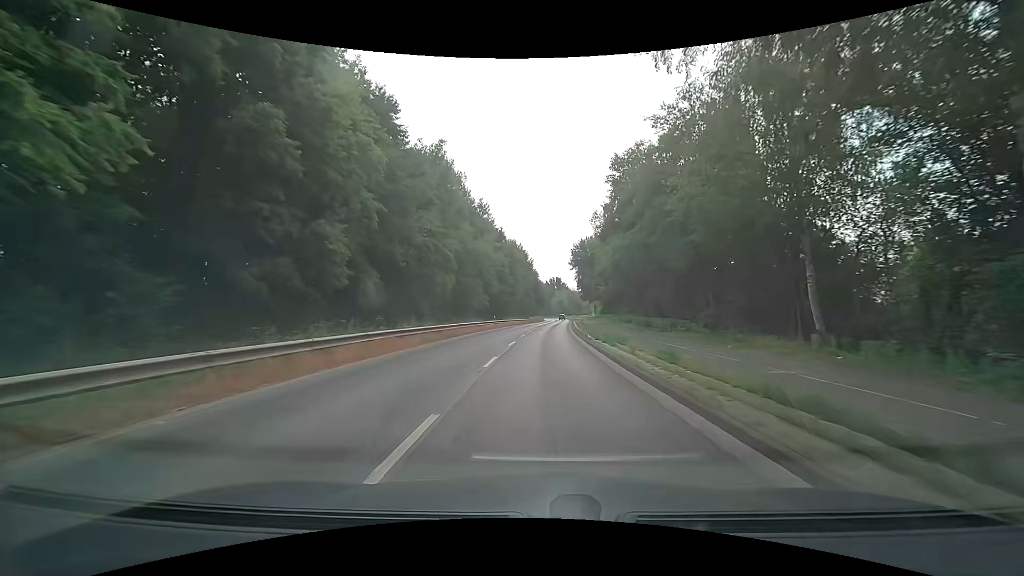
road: secondary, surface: asphalt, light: Day
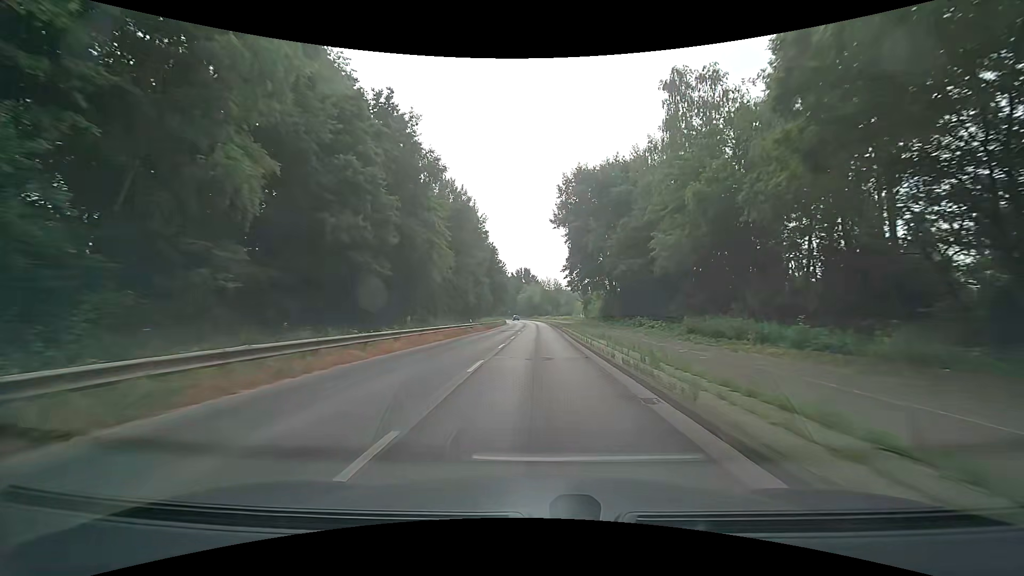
(+2.0, +54.8) m; +4°
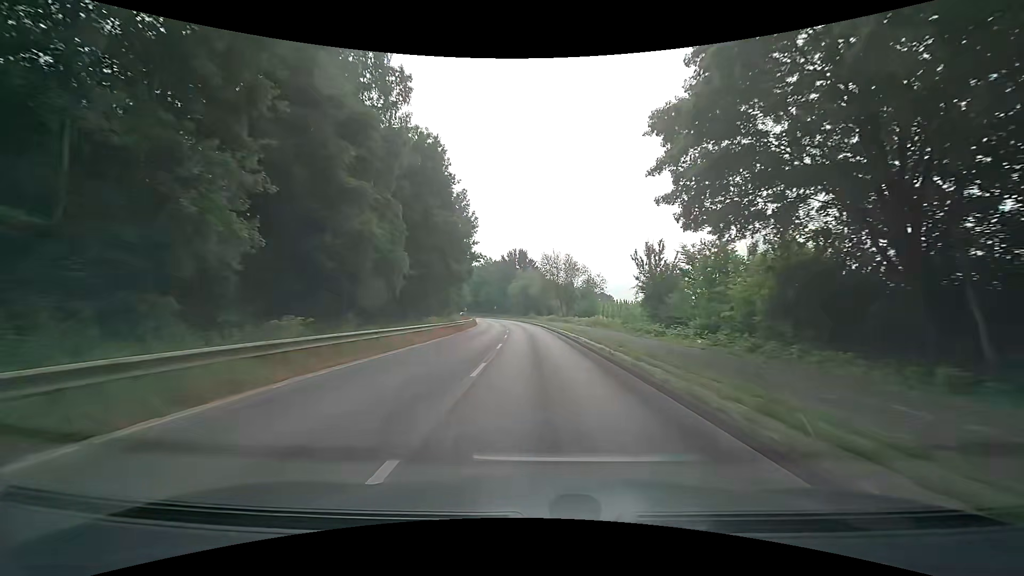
(0.0, +55.0) m; 0°
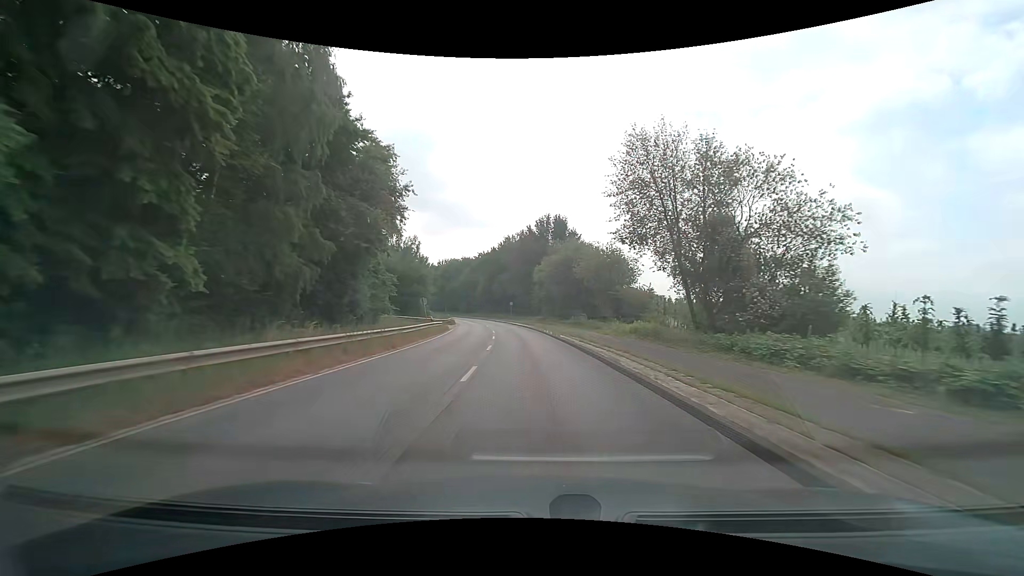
(-1.2, +54.8) m; -4°
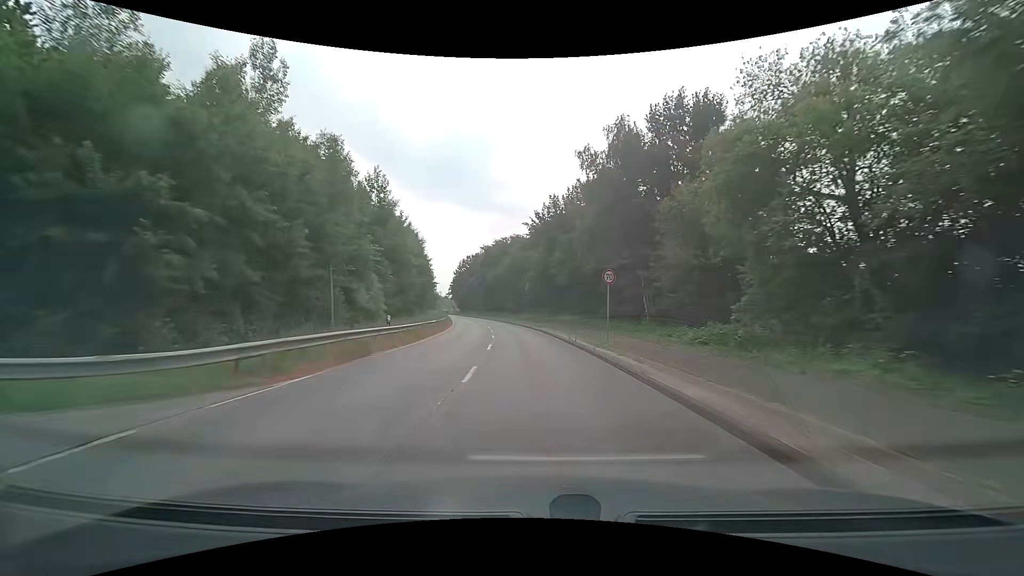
(-3.5, +54.3) m; -7°
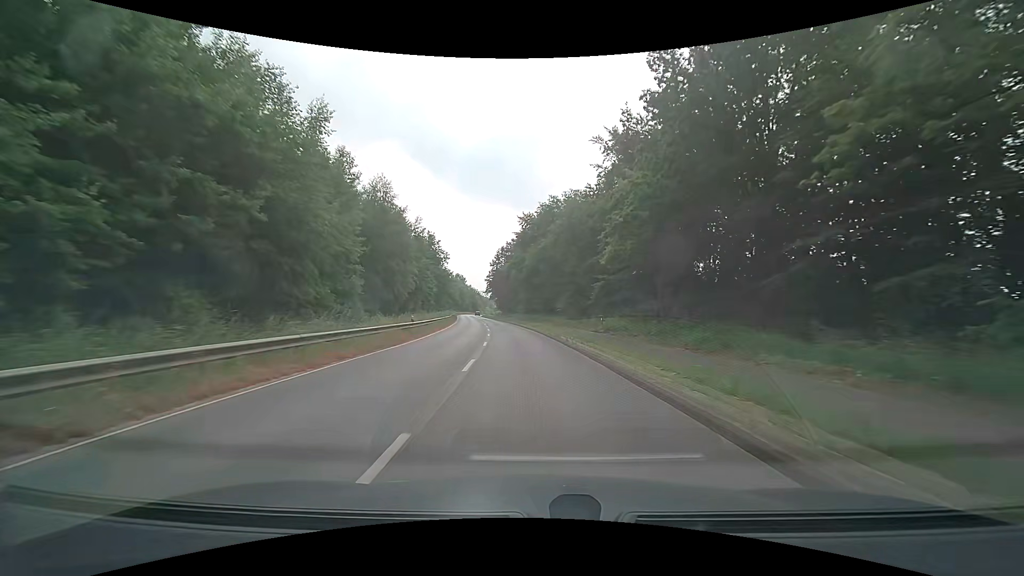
(-2.5, +43.1) m; -6°
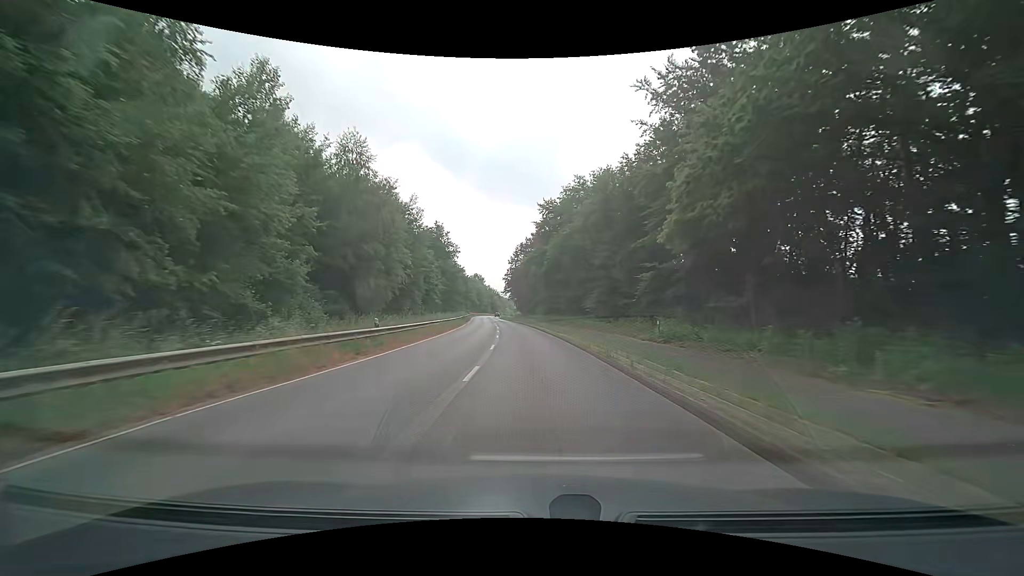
(-0.2, +10.8) m; -3°
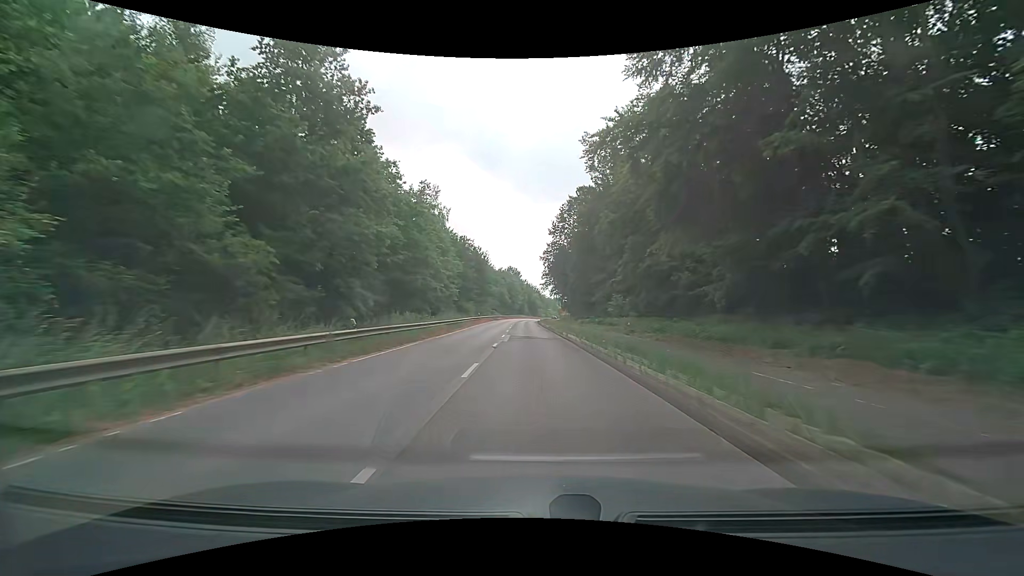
(-2.3, +53.6) m; -5°
